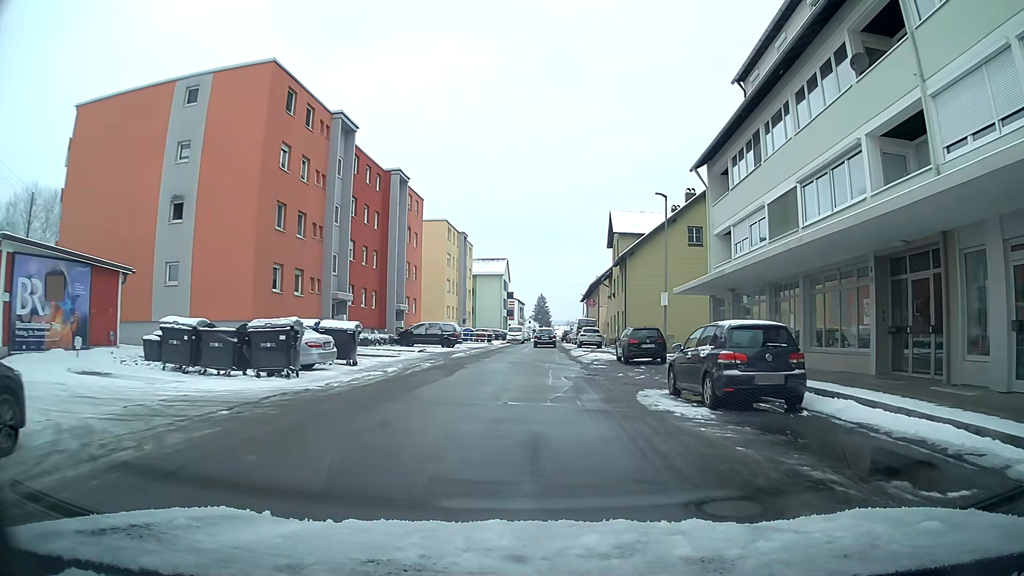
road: residential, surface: asphalt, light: Day
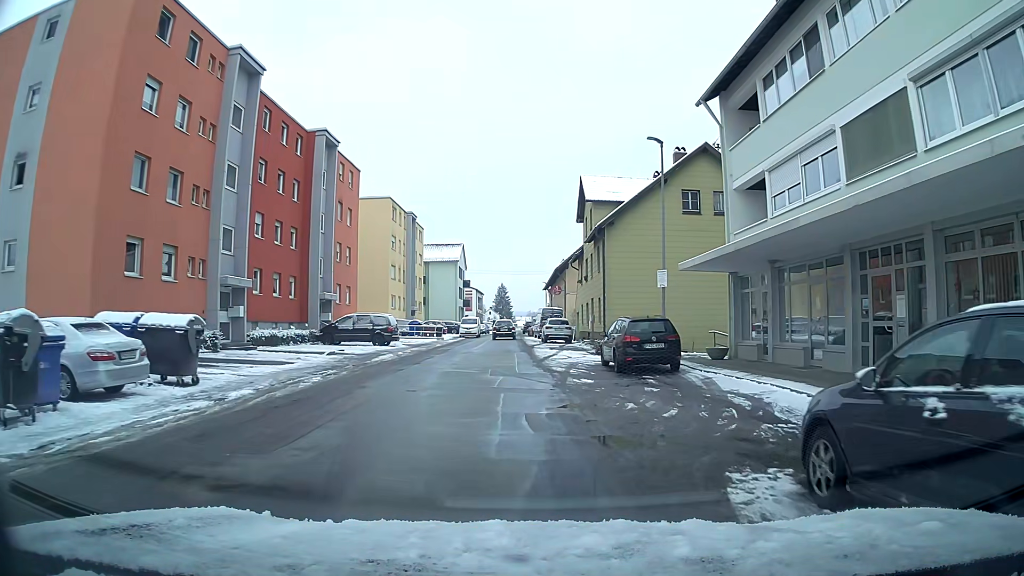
(+0.3, +9.1) m; +3°
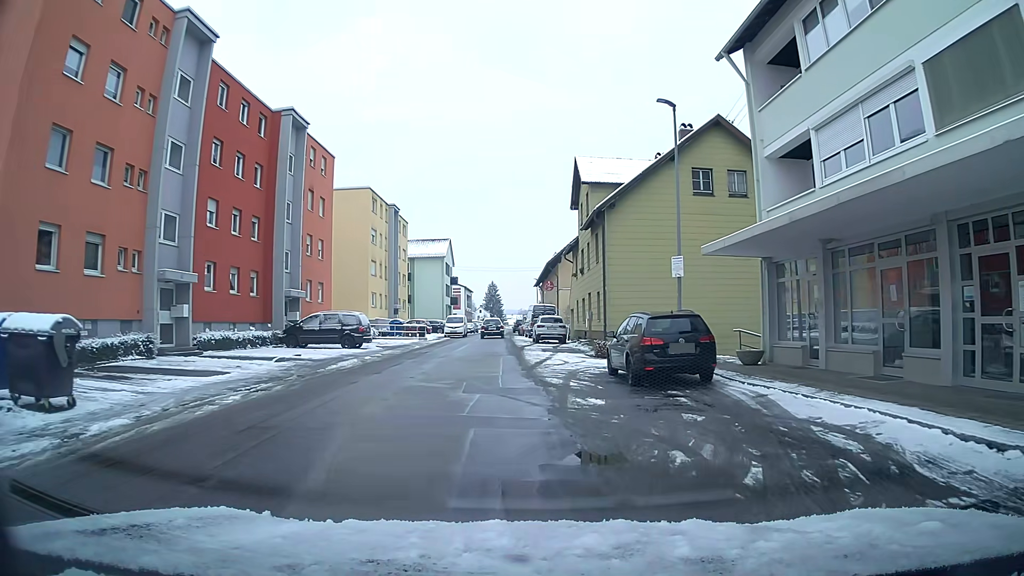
(0.0, +4.3) m; +1°
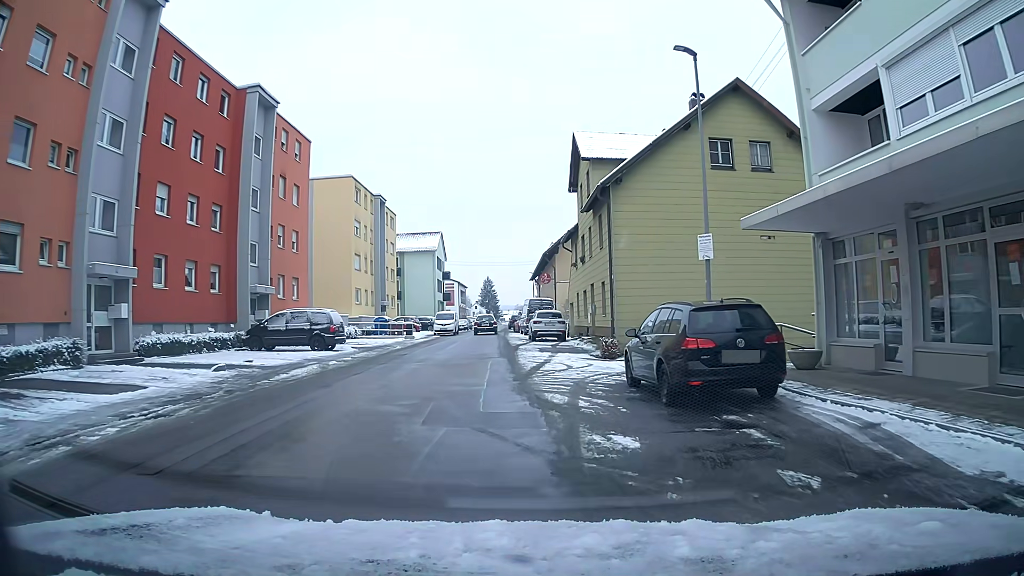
(0.0, +4.0) m; -1°
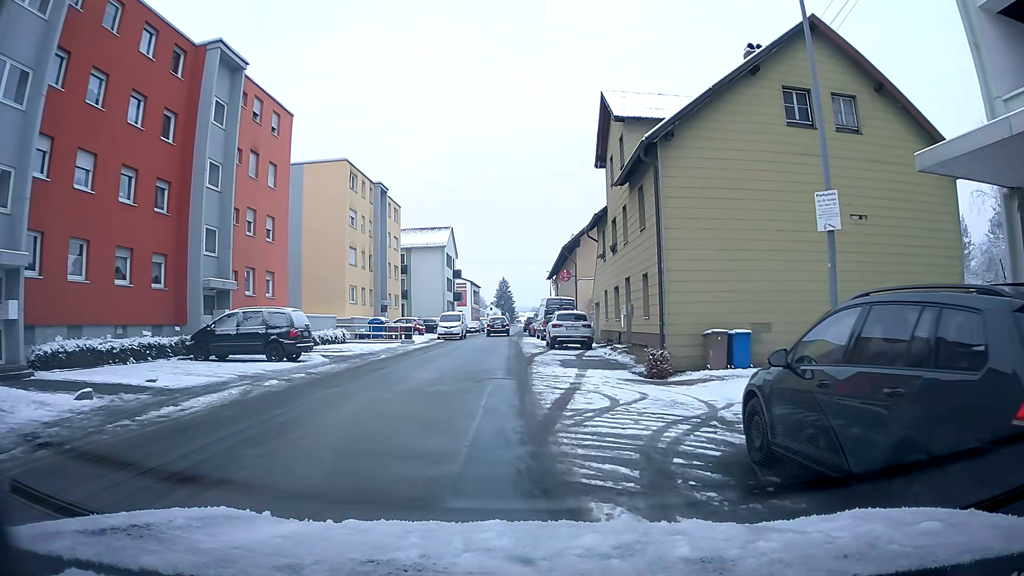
(0.0, +6.2) m; -1°
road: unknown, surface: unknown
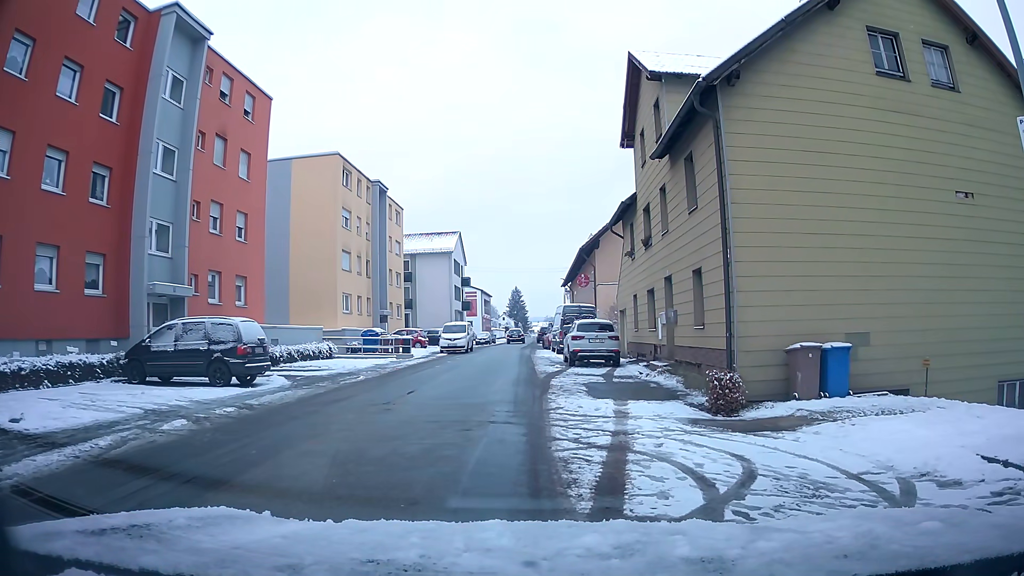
(0.0, +4.7) m; 0°
